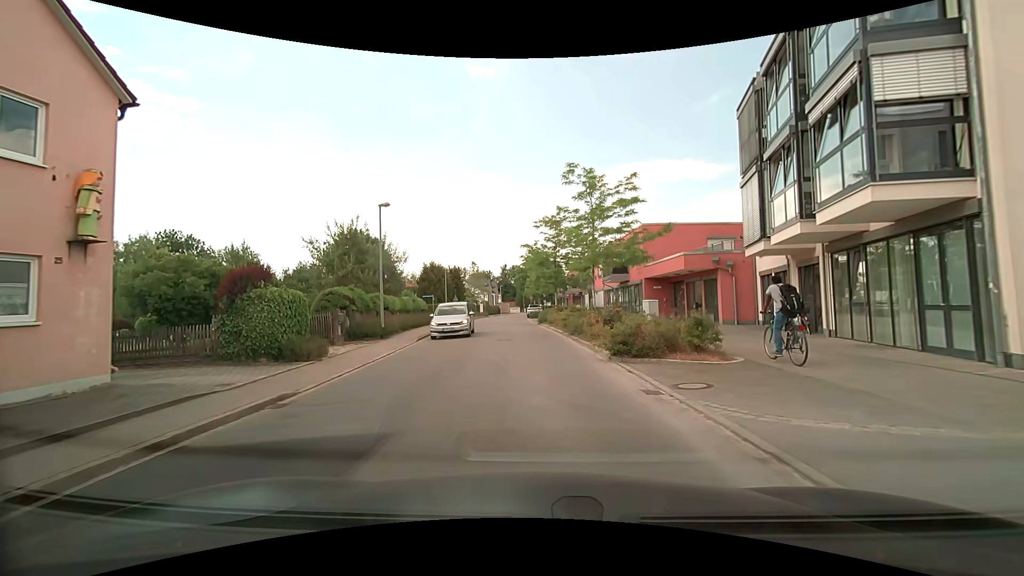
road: residential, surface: asphalt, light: Day
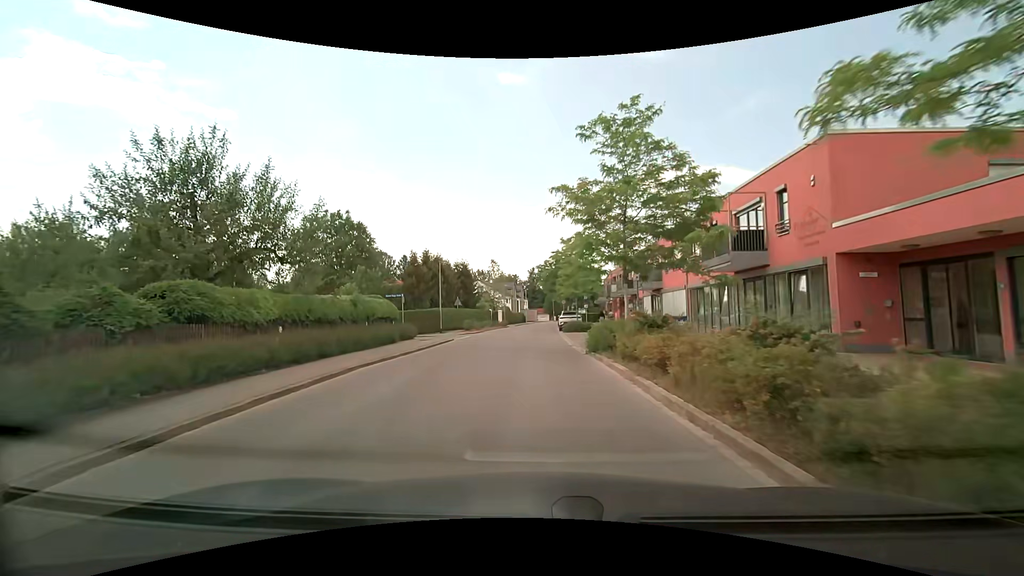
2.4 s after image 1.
(-0.4, +19.8) m; -3°
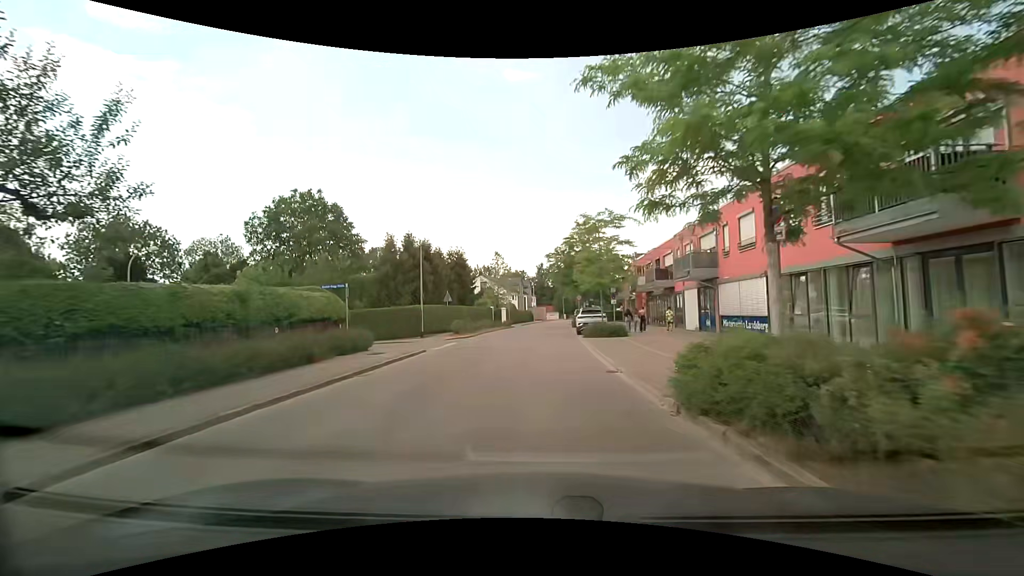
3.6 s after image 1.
(-0.1, +9.8) m; -1°
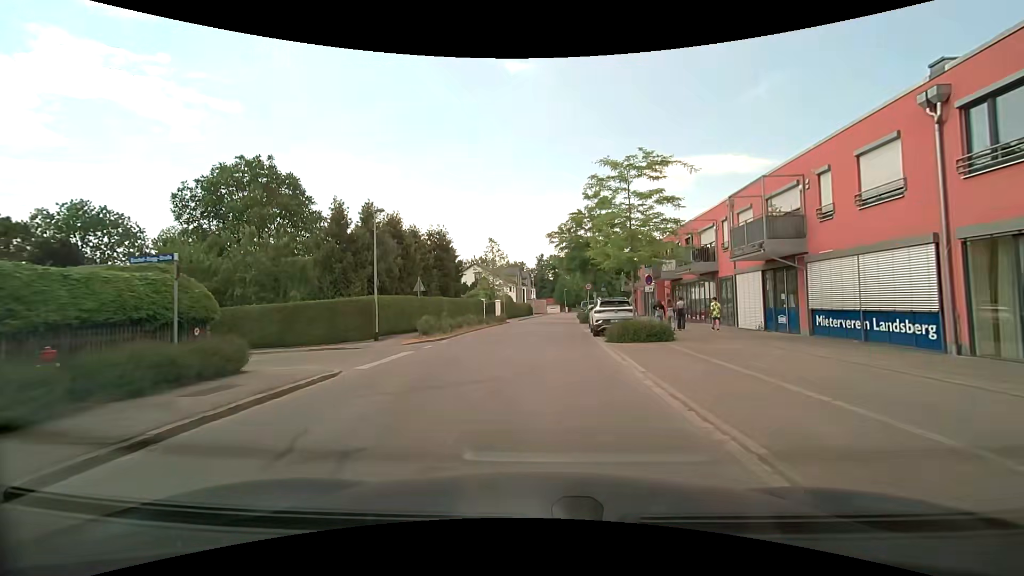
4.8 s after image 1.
(+0.1, +9.1) m; 0°
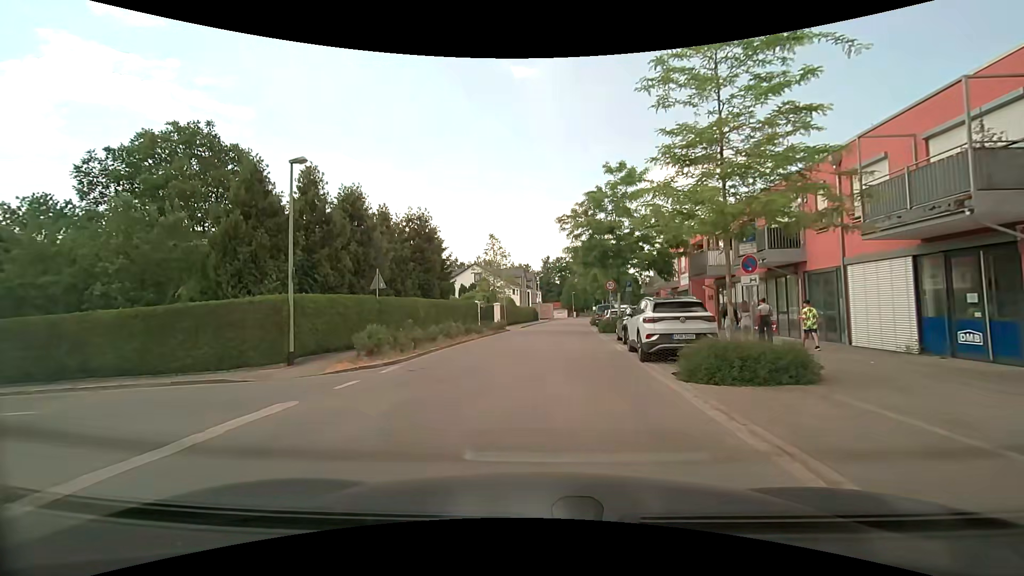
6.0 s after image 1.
(0.0, +8.6) m; -1°
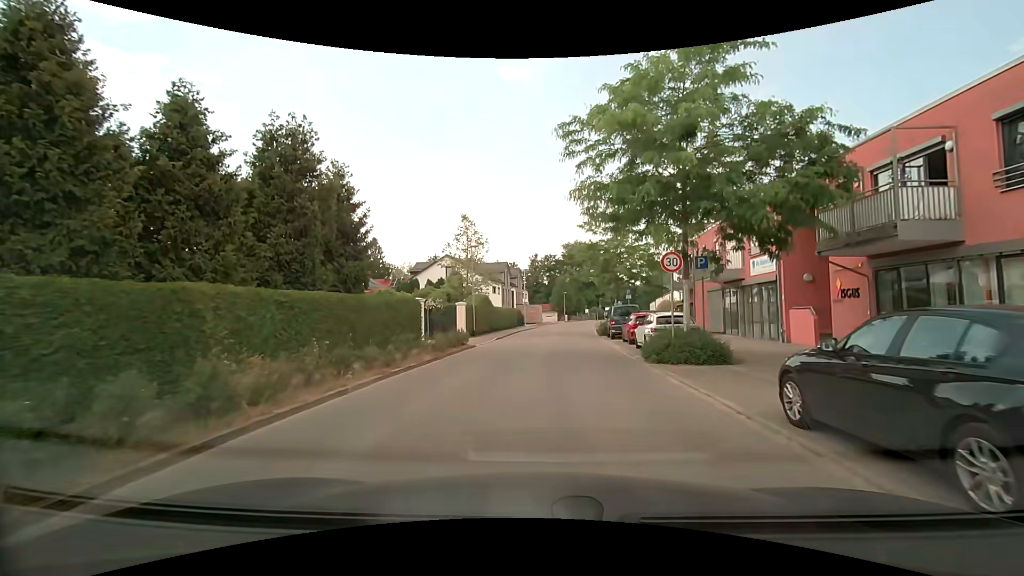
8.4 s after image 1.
(+0.3, +15.6) m; +3°
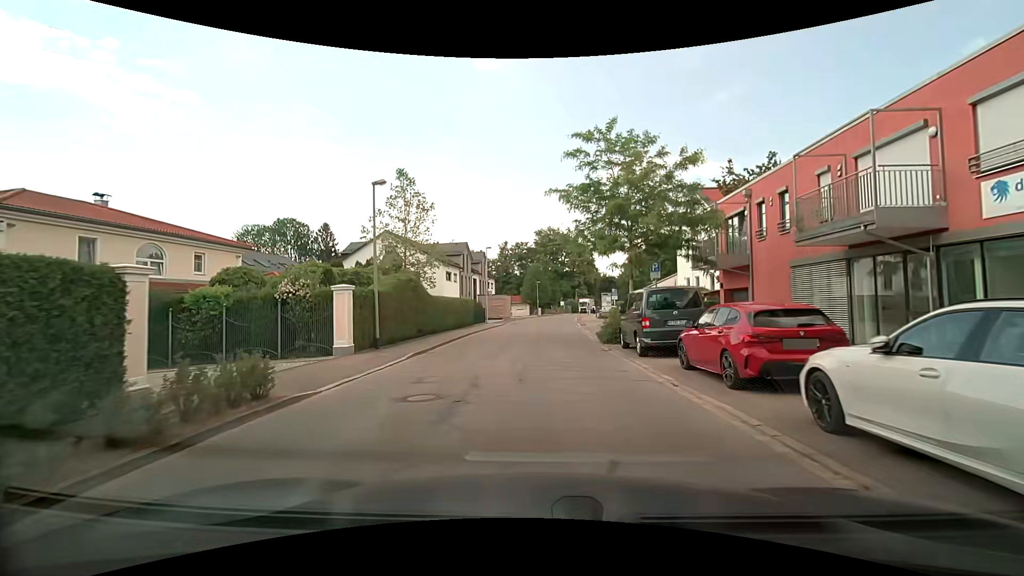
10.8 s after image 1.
(+0.3, +15.3) m; +2°
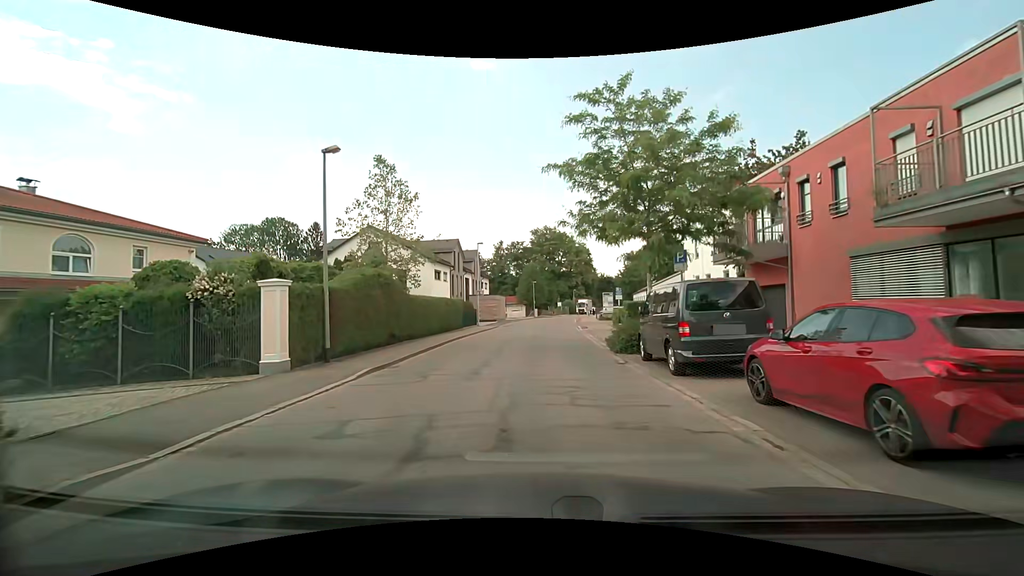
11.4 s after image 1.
(0.0, +4.0) m; +1°
(0, +10) (0, +20) (0, +30) (+1, +40) (+1, +50) (+2, +60) (+3, +70) (+5, +80) (+6, +90) (+8, +99) m
